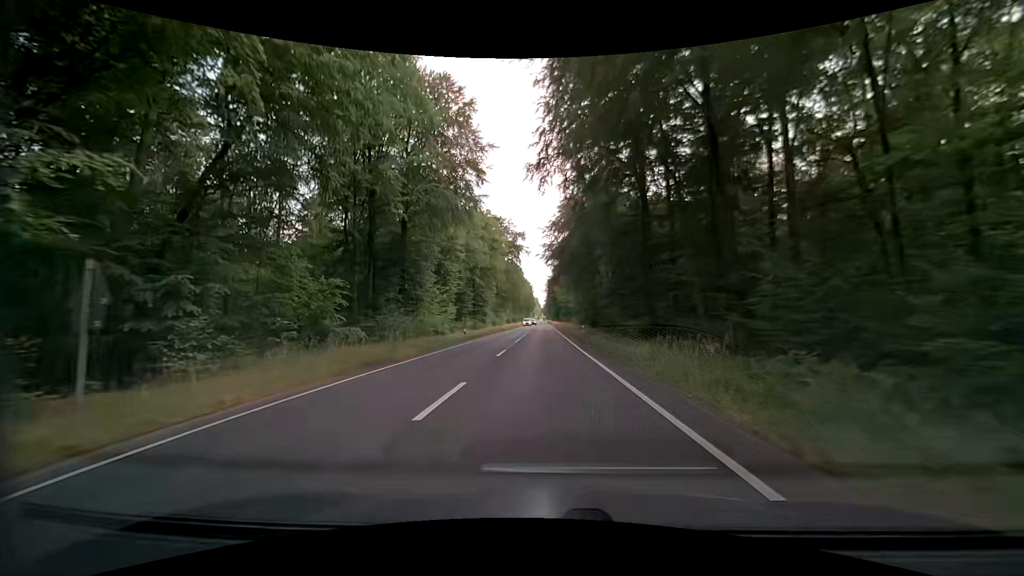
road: primary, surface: asphalt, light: Day
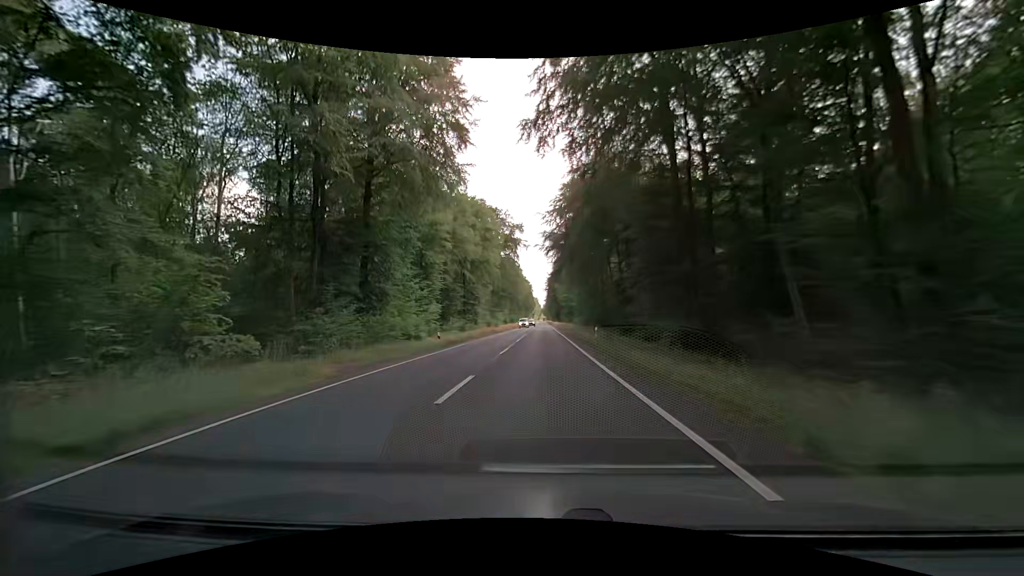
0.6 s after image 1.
(-0.1, +10.8) m; -1°
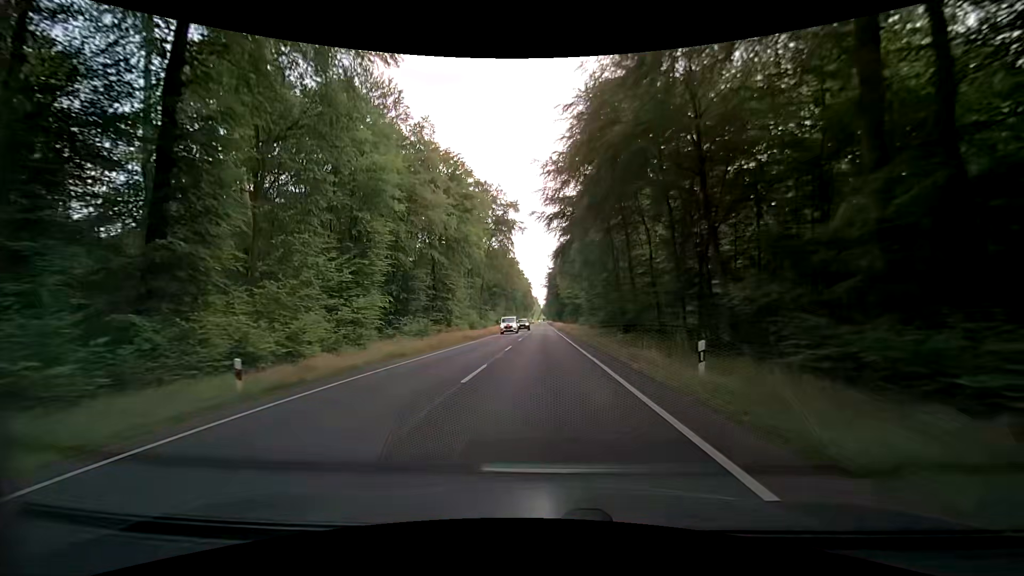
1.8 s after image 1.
(+0.1, +21.5) m; 0°
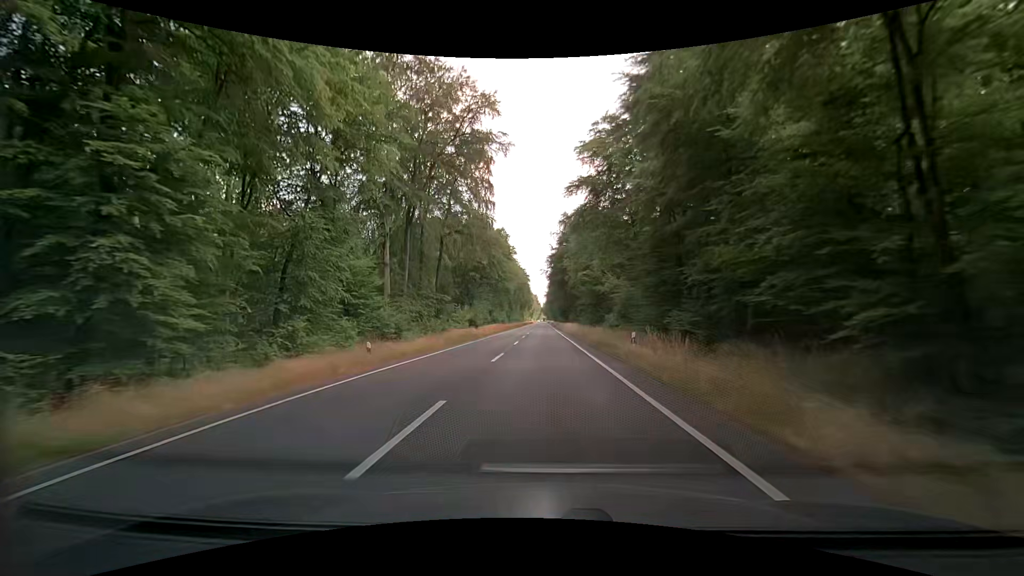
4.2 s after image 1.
(-0.2, +43.1) m; 0°
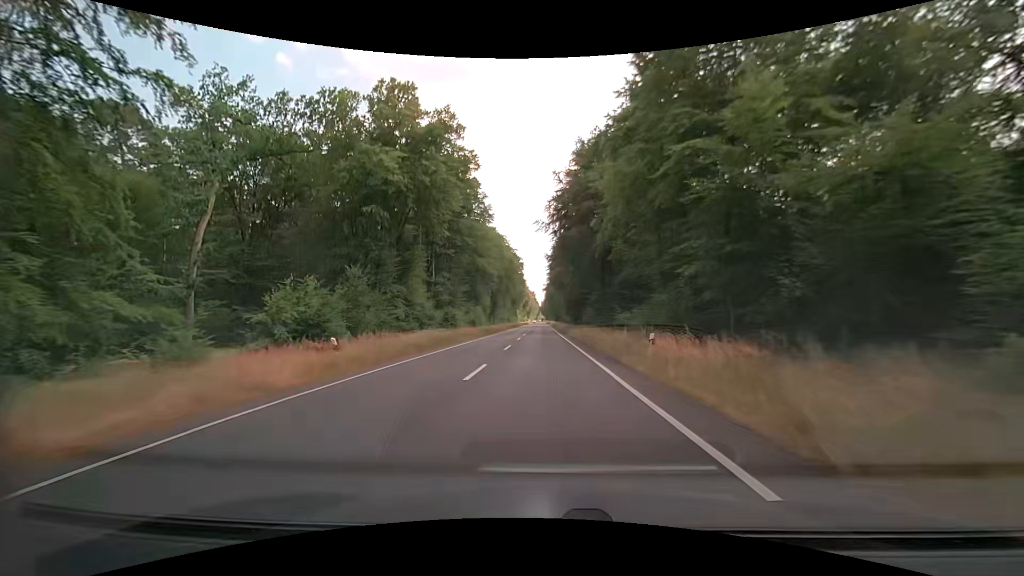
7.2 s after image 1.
(+0.4, +53.9) m; +1°
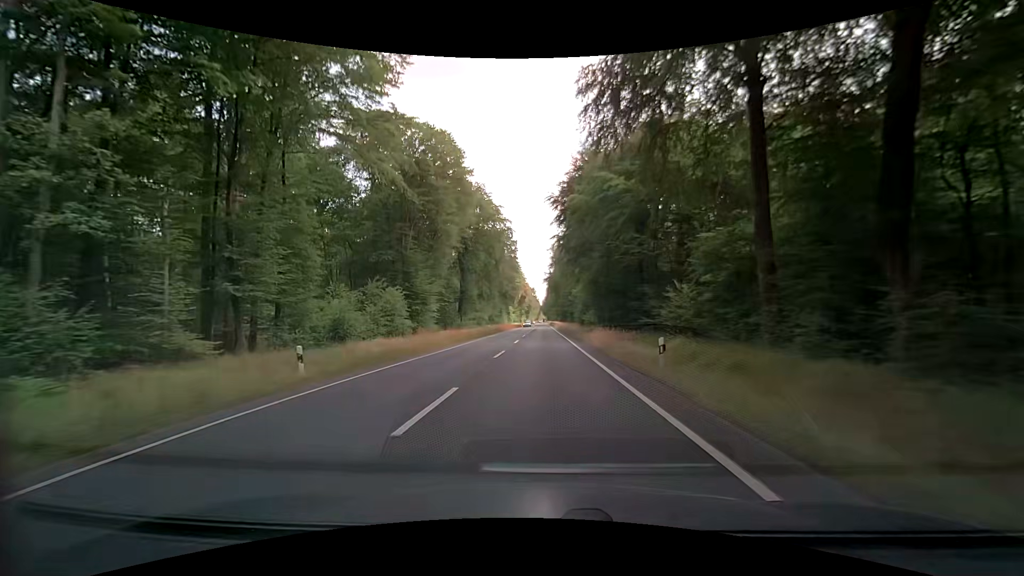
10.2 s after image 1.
(-0.5, +53.9) m; -1°
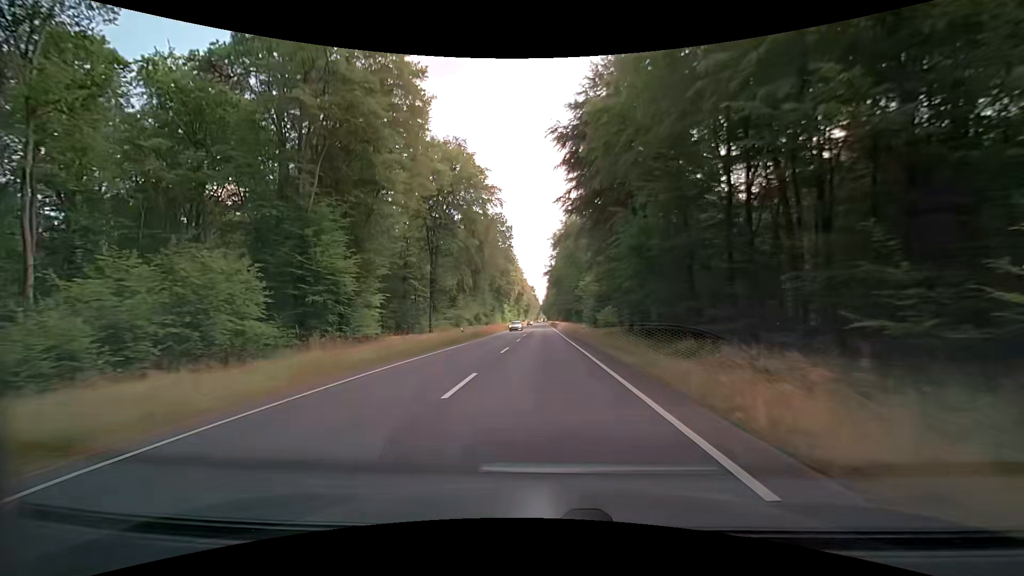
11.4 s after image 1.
(+0.2, +21.5) m; +1°
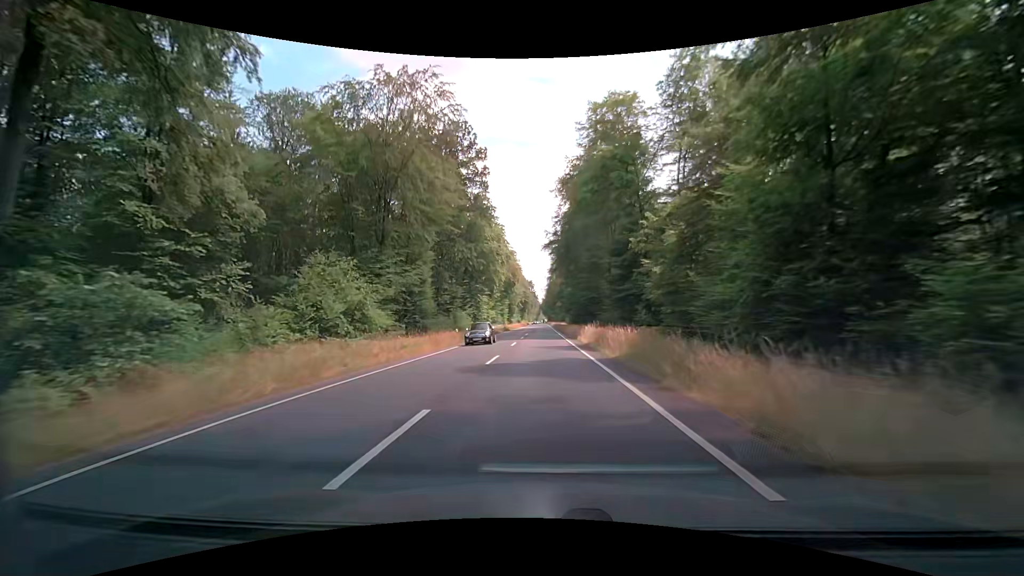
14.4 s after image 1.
(-0.3, +53.8) m; 0°
(0, +10) (0, +20) (0, +30) (0, +40) (0, +50) (0, +60) (0, +70) (0, +80) (0, +90) (0, +100) m
